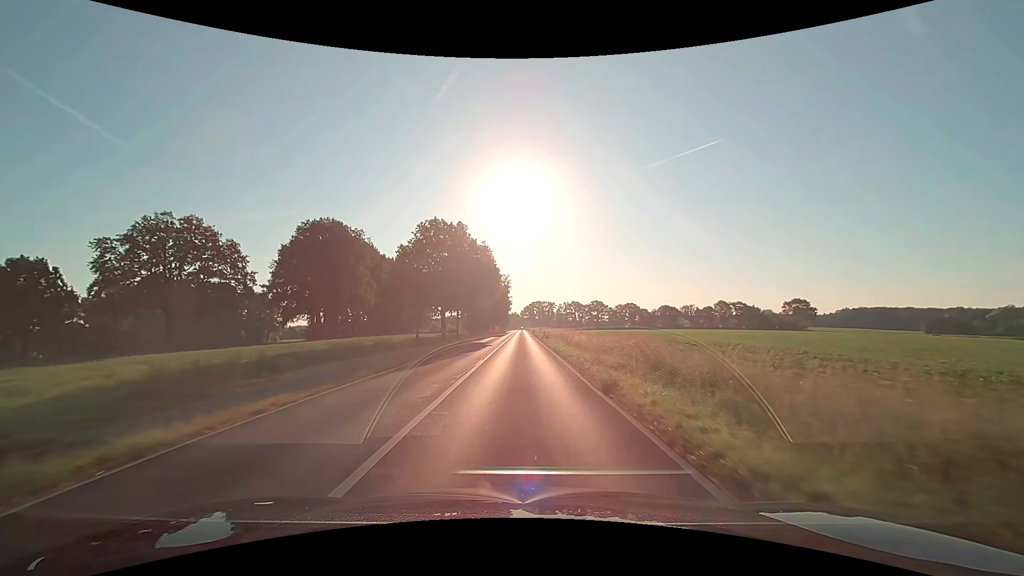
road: secondary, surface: asphalt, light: Day
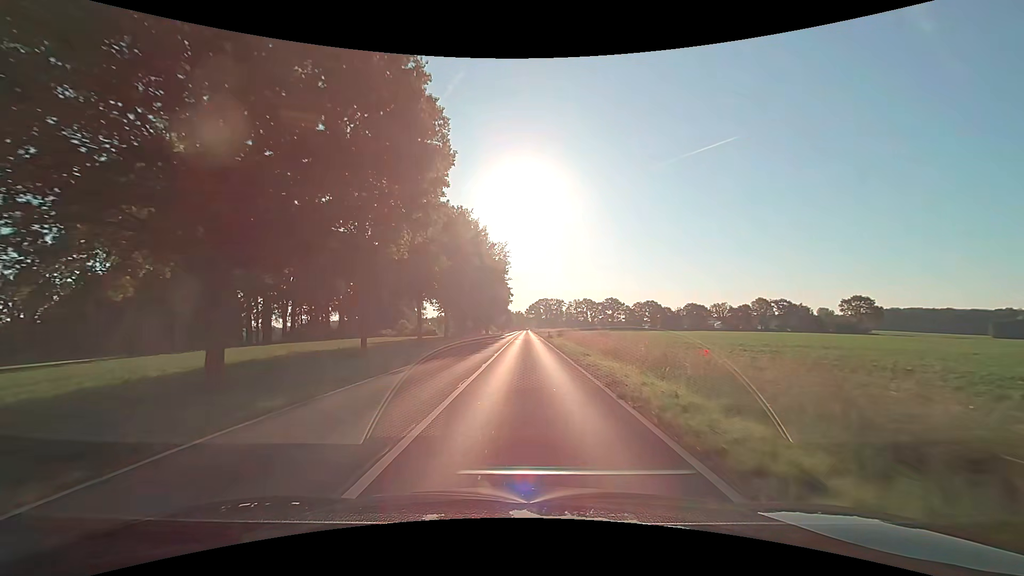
(-0.3, +46.7) m; 0°
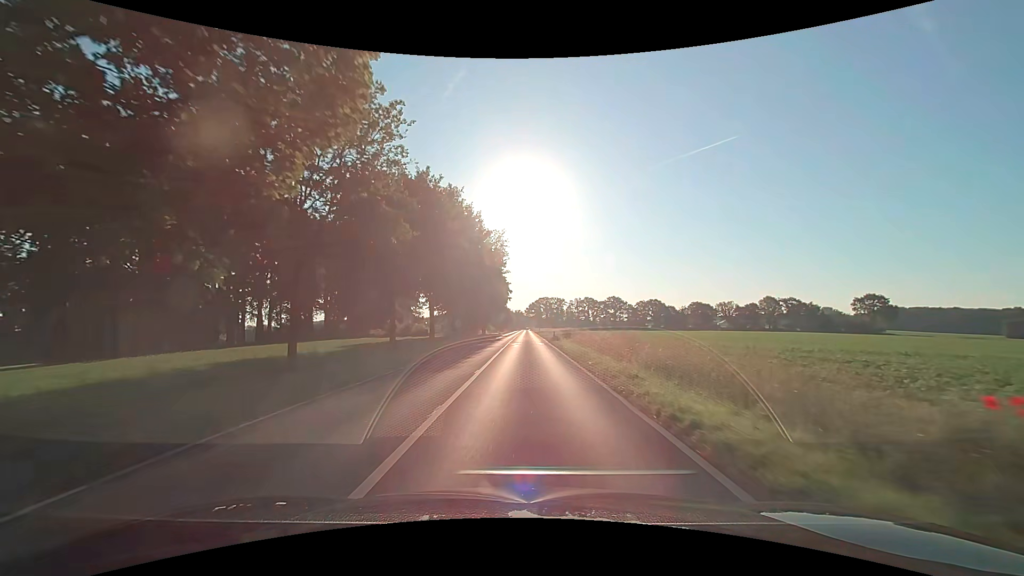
(0.0, +9.3) m; 0°
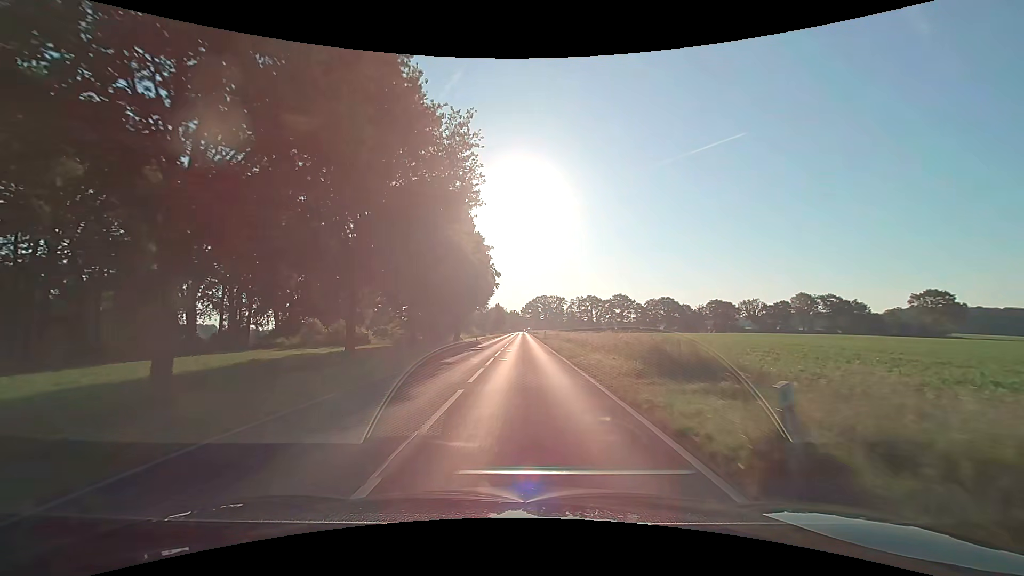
(+0.2, +37.9) m; +1°
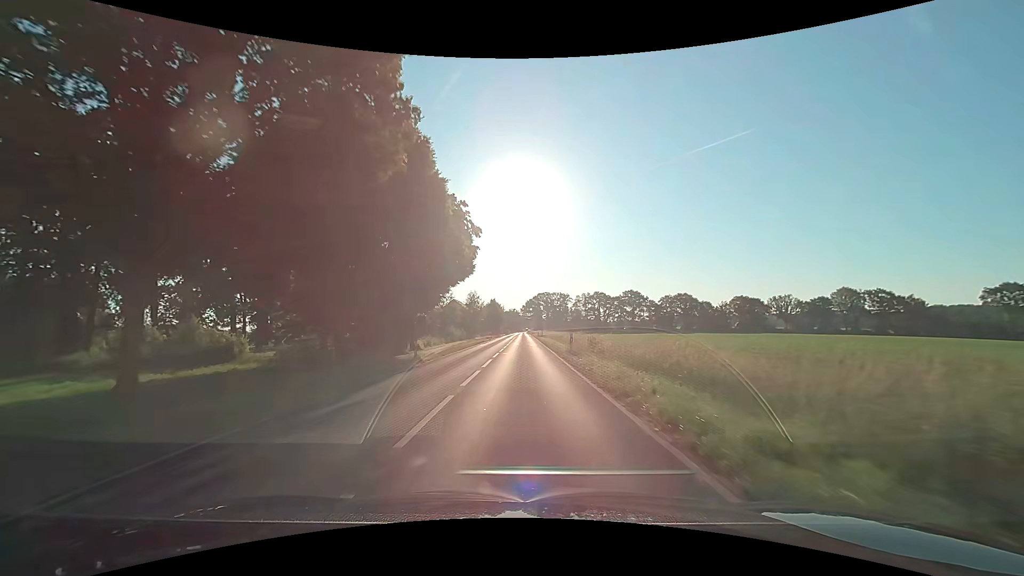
(-0.1, +31.0) m; 0°
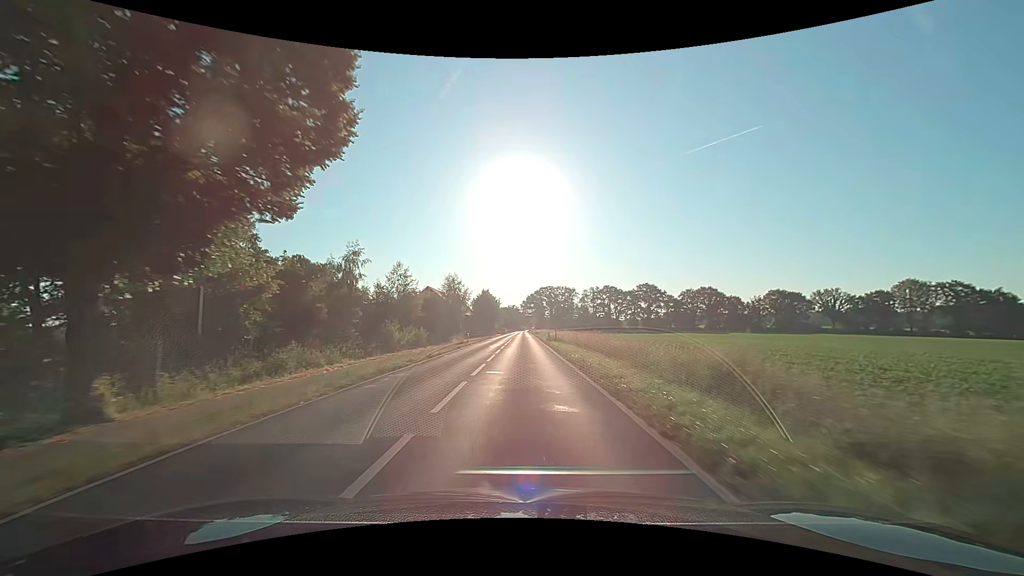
(+0.1, +34.0) m; 0°
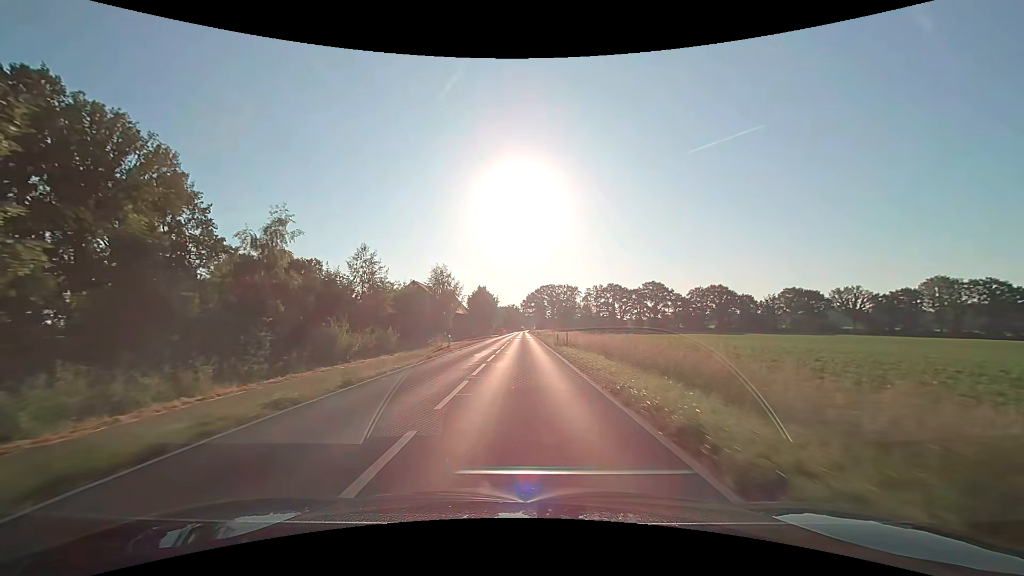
(0.0, +11.9) m; 0°
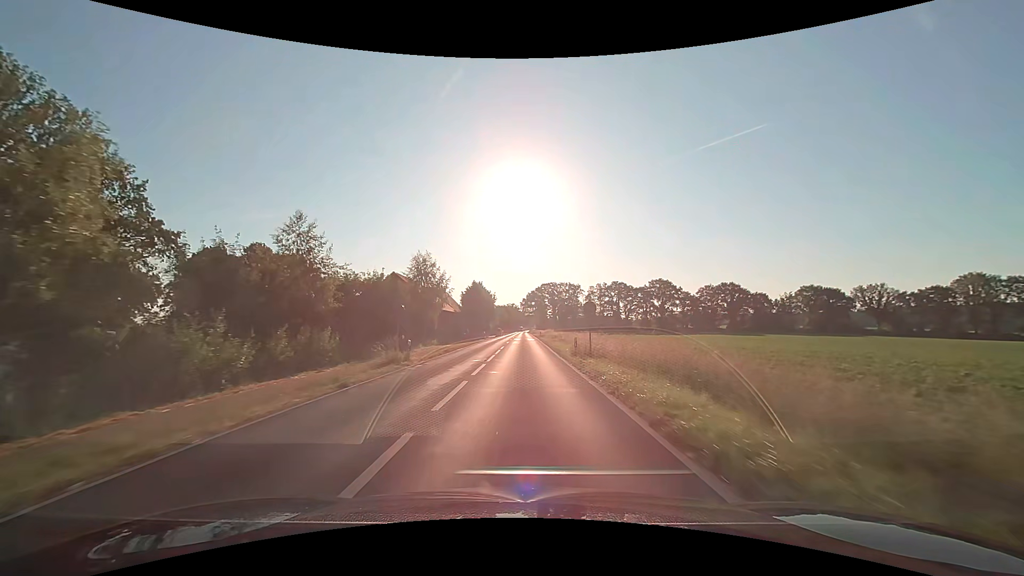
(0.0, +12.2) m; 0°
(0, +10) (0, +20) (0, +30) (0, +40) (0, +50) (0, +60) (0, +70) (0, +80) (0, +90) (0, +100) m
